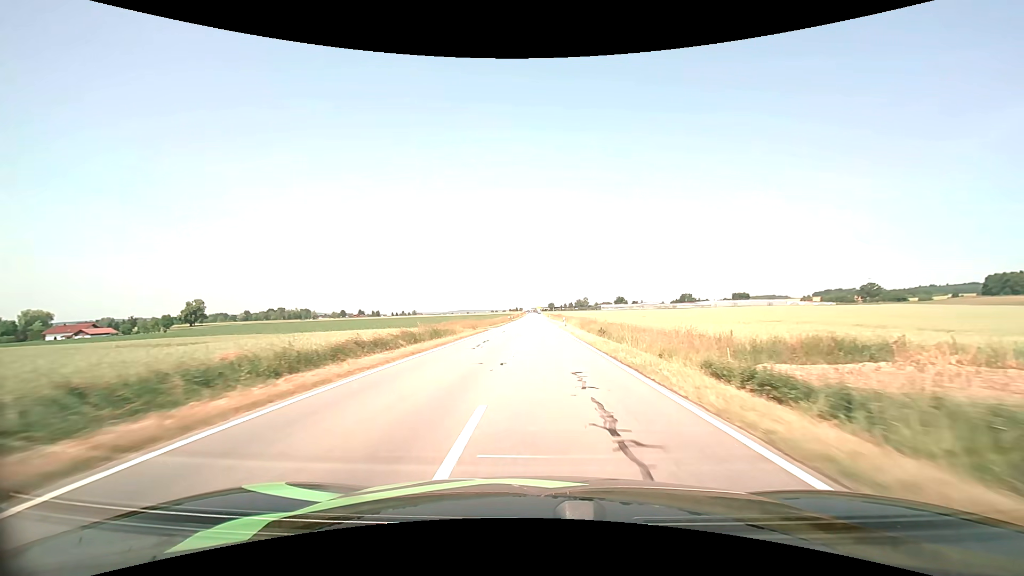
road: tertiary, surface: asphalt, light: Day
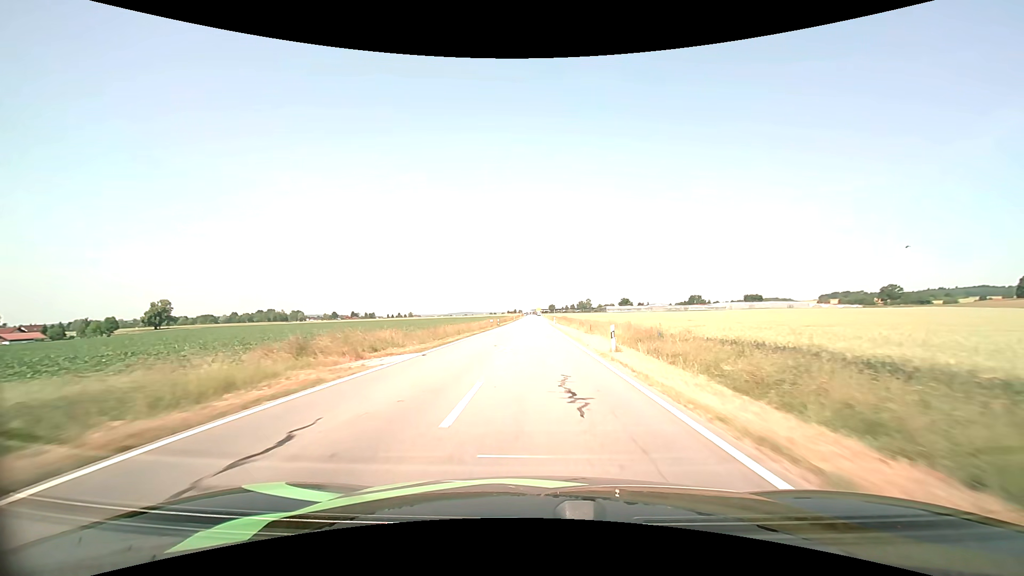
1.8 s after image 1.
(+0.1, +34.6) m; 0°
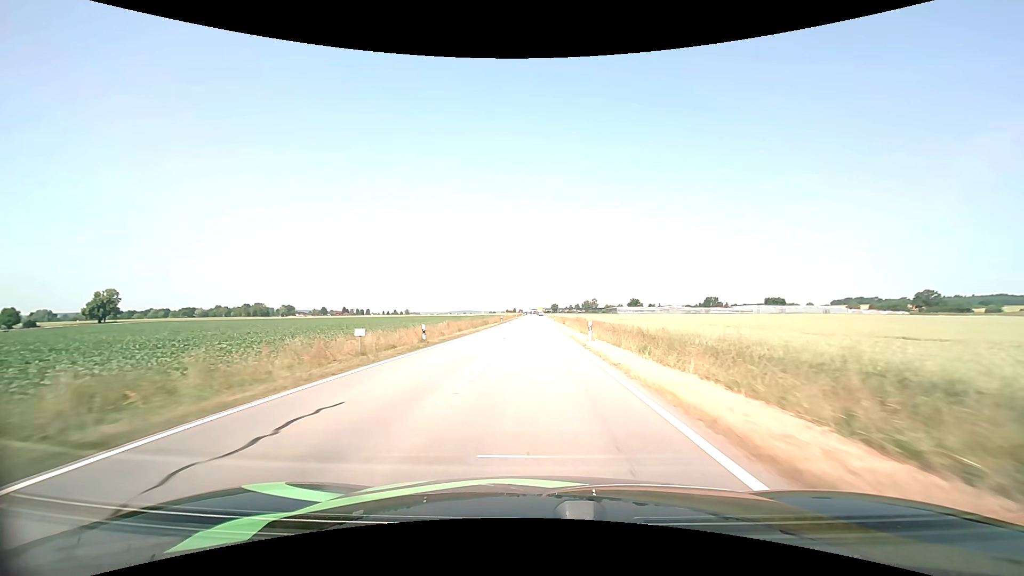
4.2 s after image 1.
(-0.1, +45.9) m; 0°
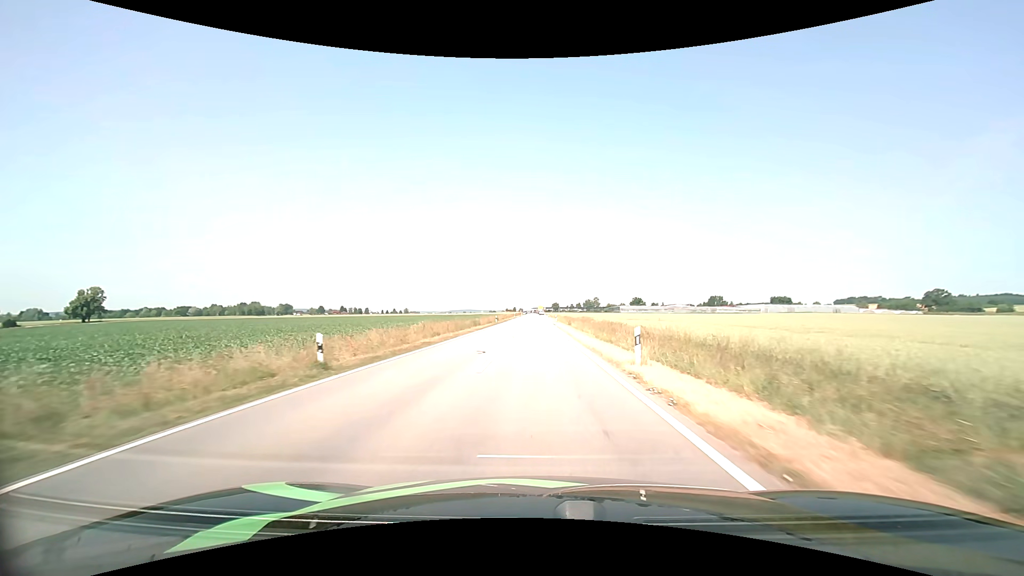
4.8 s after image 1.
(0.0, +11.2) m; 0°
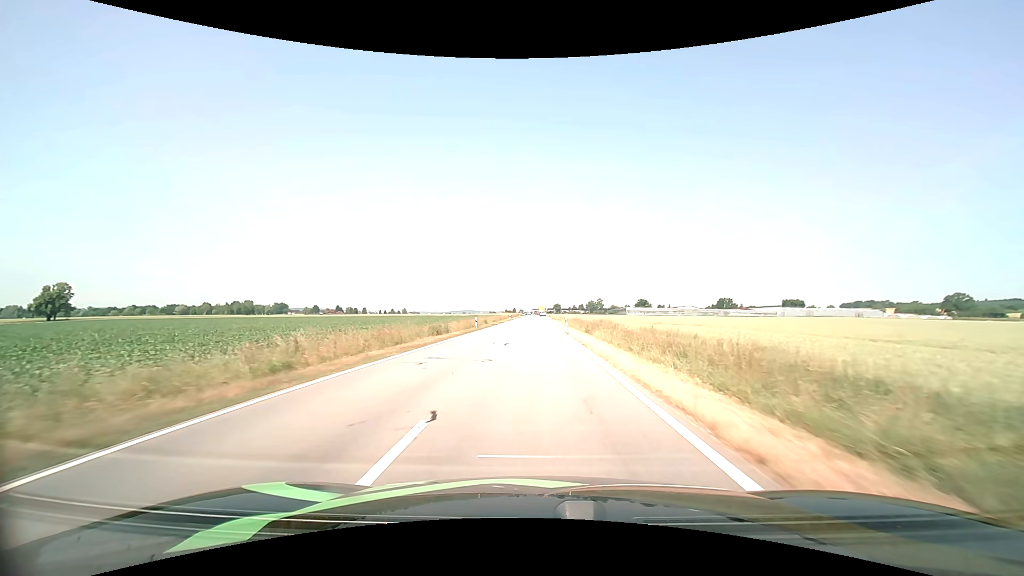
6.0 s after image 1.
(0.0, +21.6) m; 0°
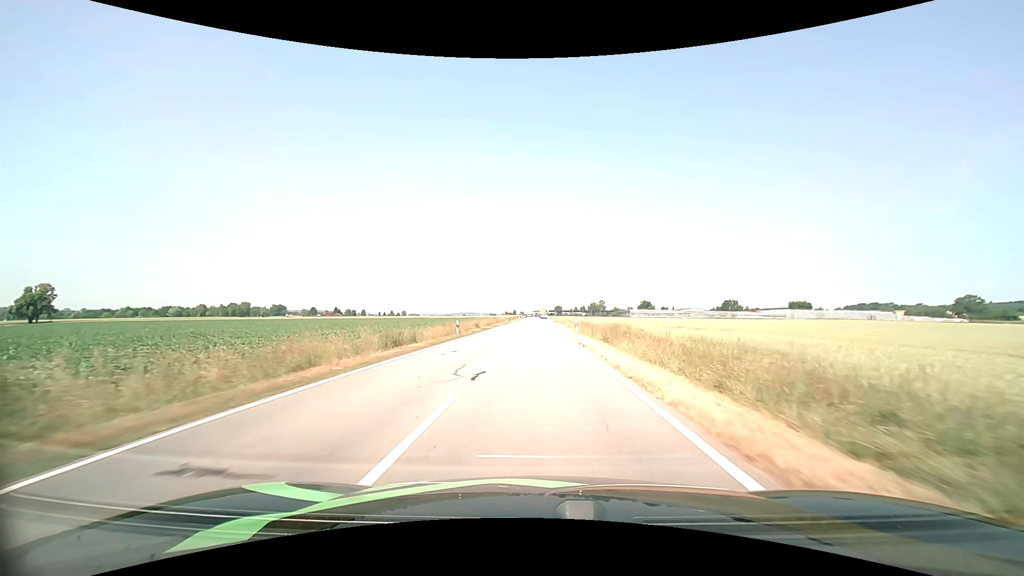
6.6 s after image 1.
(0.0, +10.5) m; 0°
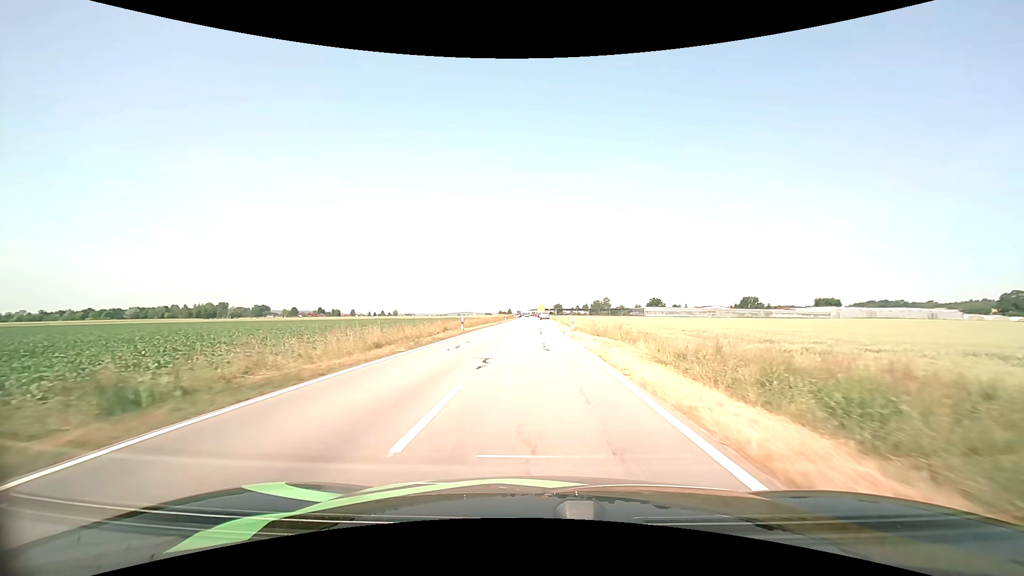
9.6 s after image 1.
(0.0, +48.7) m; 0°
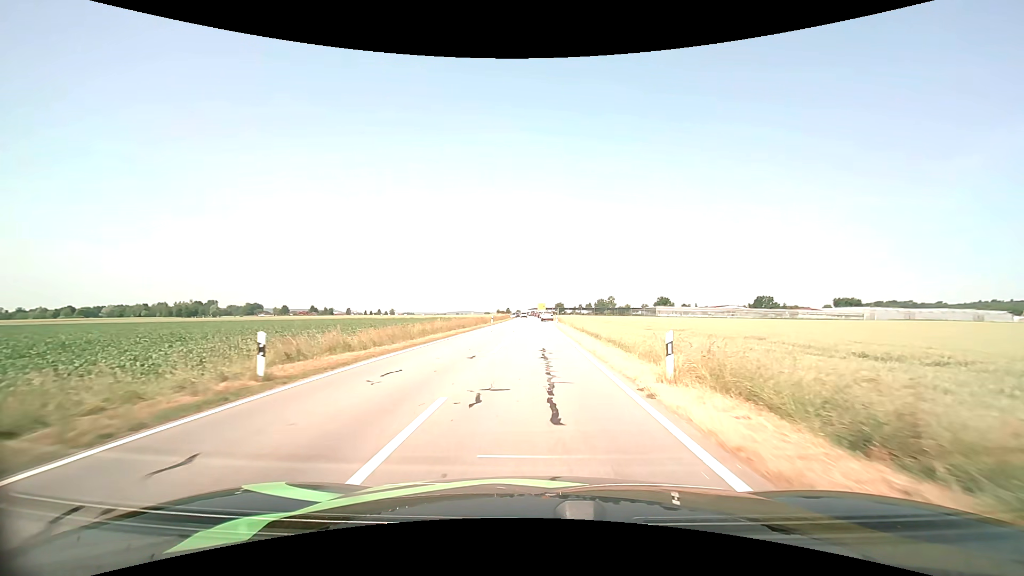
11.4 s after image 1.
(0.0, +25.6) m; 0°
(0, +10) (0, +20) (0, +30) (0, +40) (0, +50) (-1, +60) (-1, +70) (-1, +80) (-1, +90) (-1, +100) m
